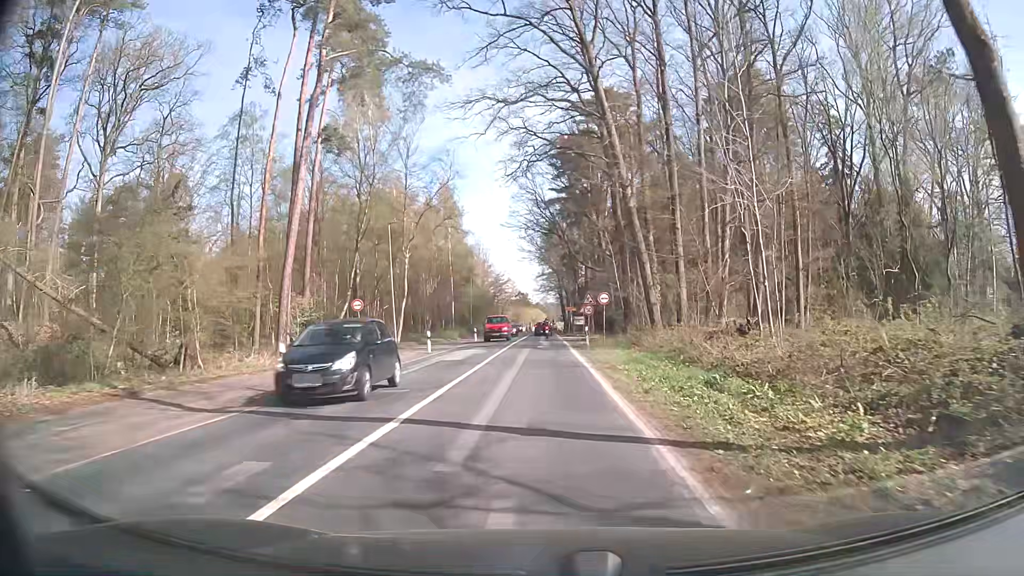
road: secondary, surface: asphalt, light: Day
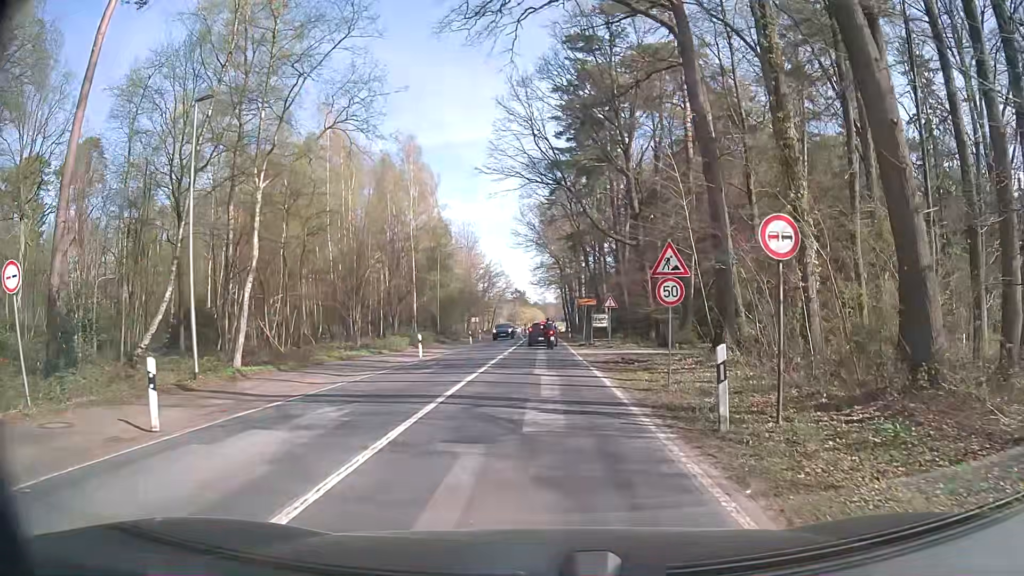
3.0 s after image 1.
(+0.2, +24.5) m; 0°
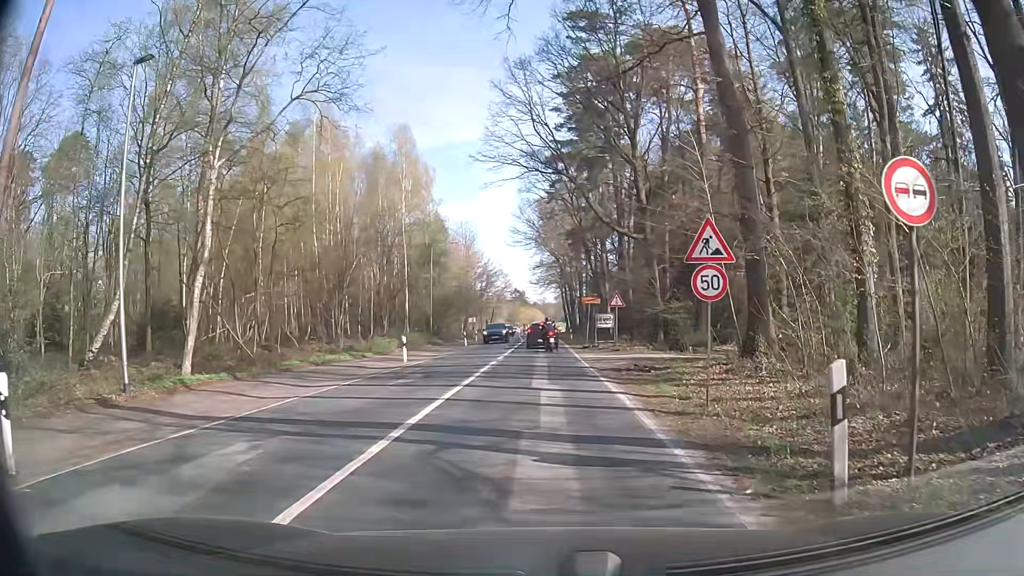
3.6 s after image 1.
(0.0, +3.3) m; +1°
